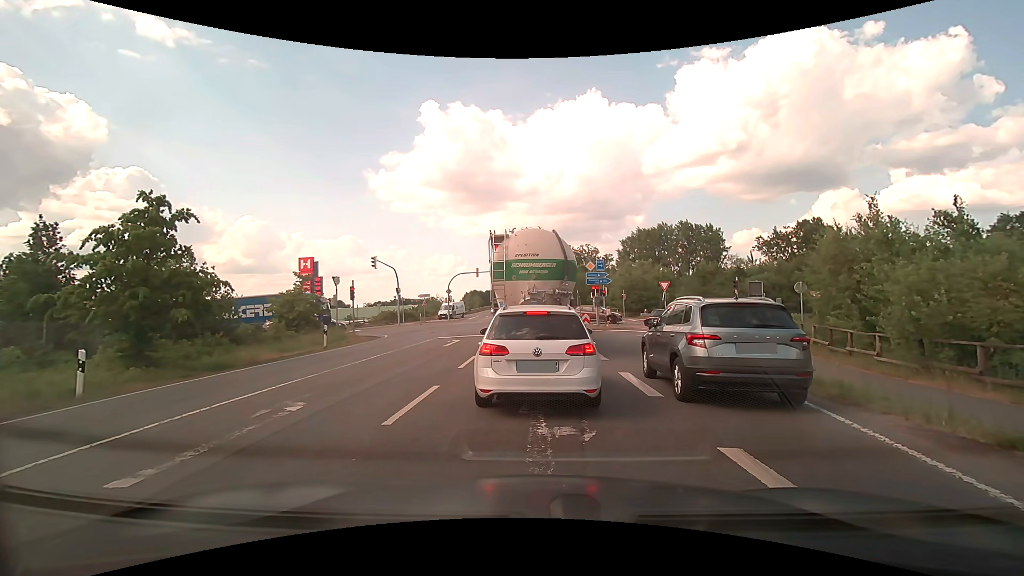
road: primary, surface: asphalt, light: Day
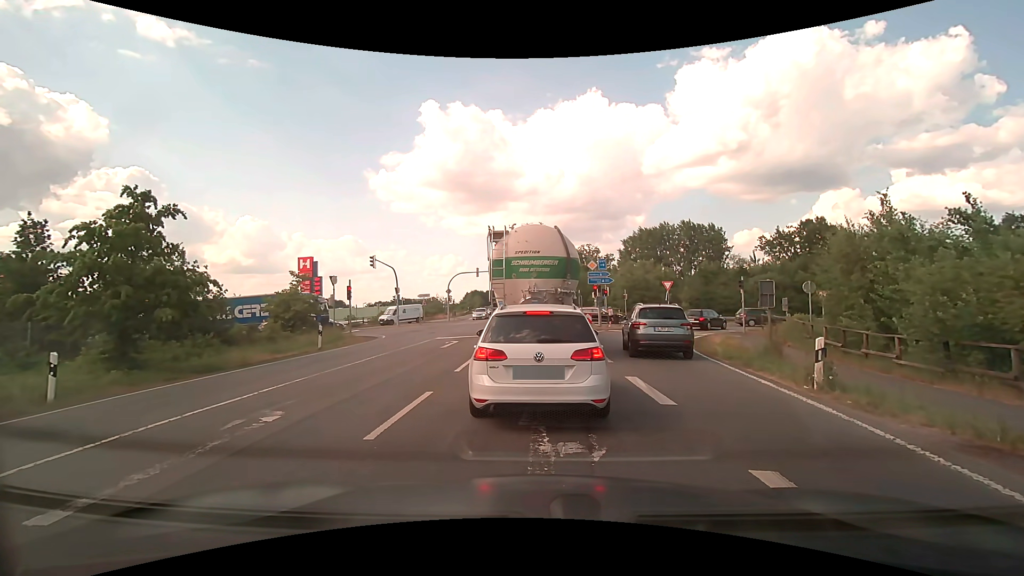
(0.0, +0.7) m; 0°
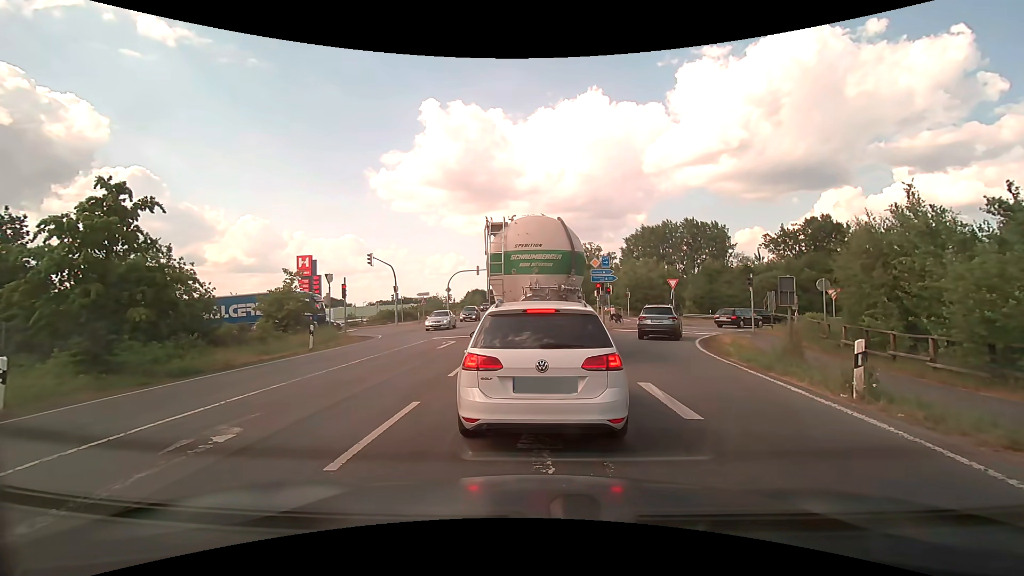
(0.0, +1.0) m; 0°
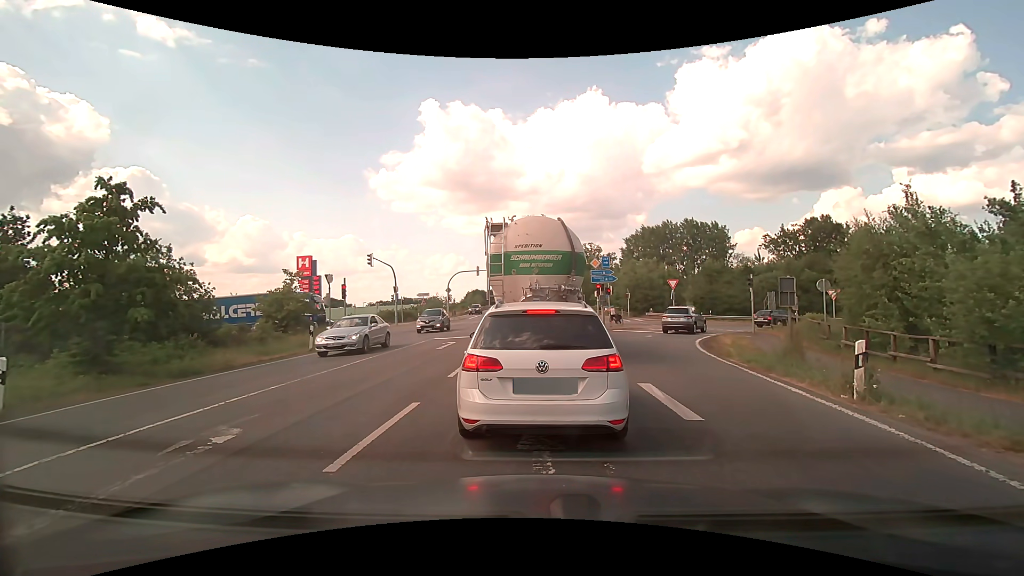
(0.0, +0.1) m; 0°
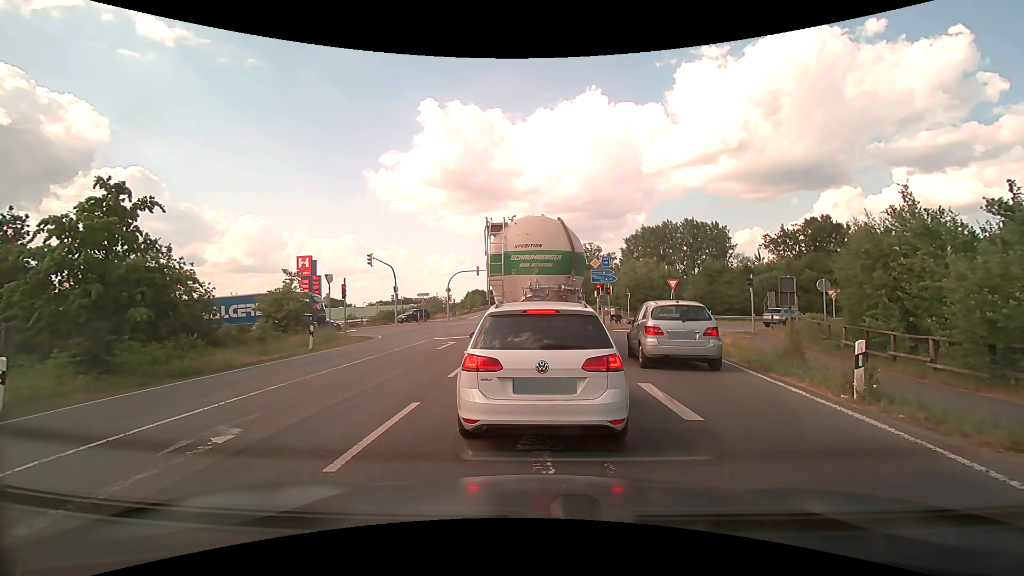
(0.0, 0.0) m; 0°
(0, +10) (0, +20) (0, +30) (-1, +40) (-1, +50) (-1, +60) (-1, +70) (-1, +80) (-1, +90) (-2, +100) m
